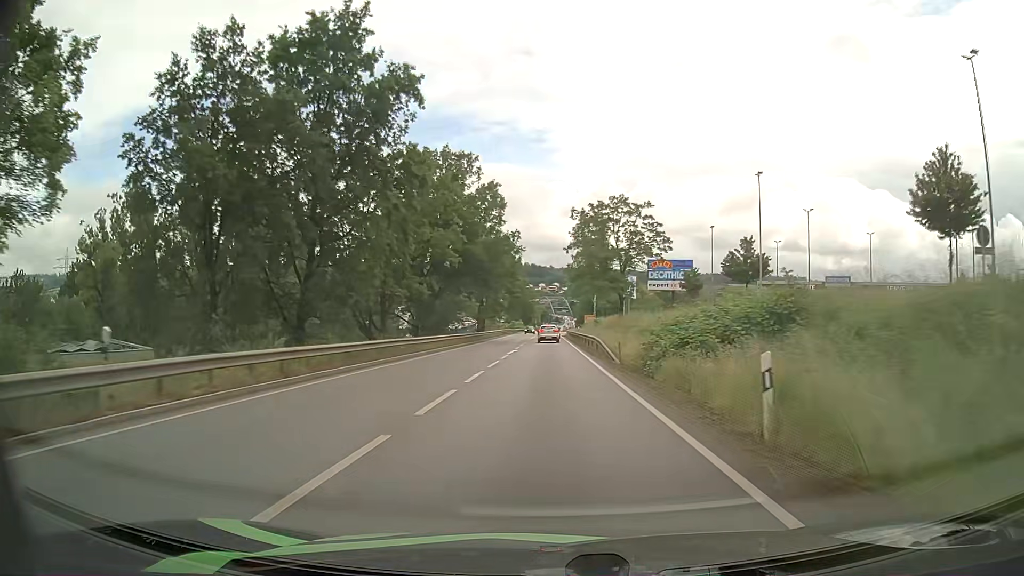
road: primary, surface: asphalt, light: Day
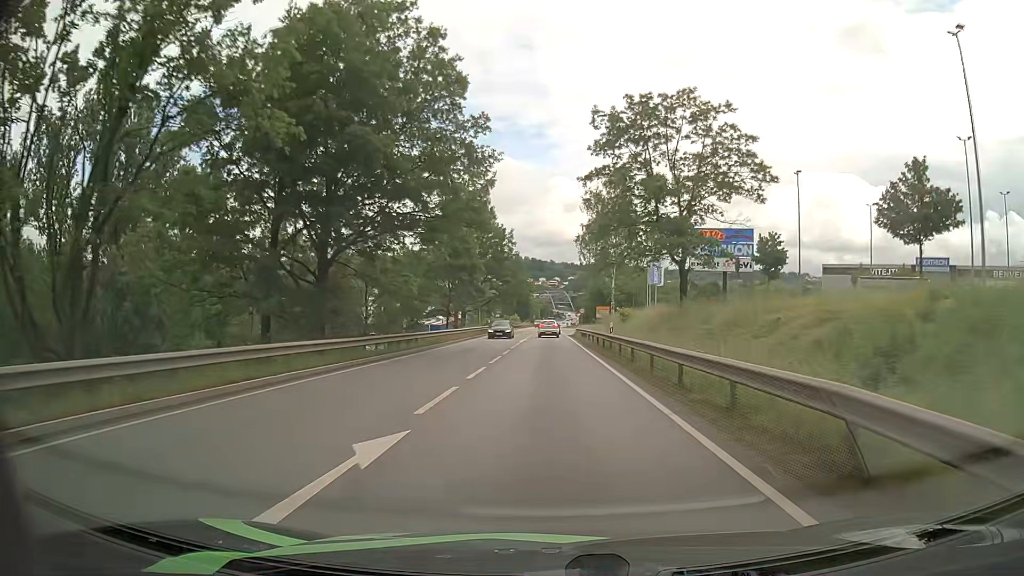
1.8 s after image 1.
(-0.1, +30.3) m; 0°
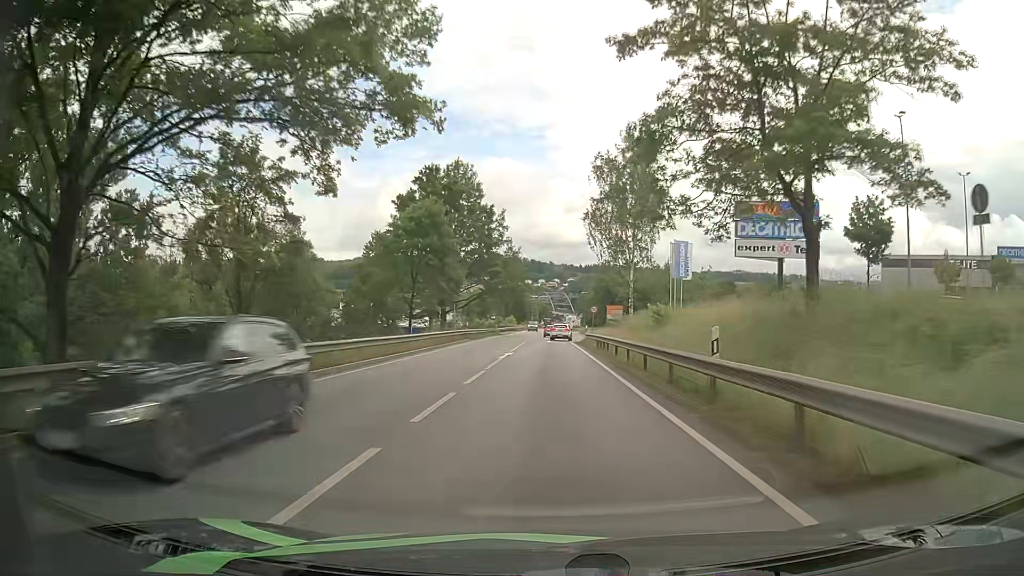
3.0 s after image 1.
(0.0, +18.4) m; 0°
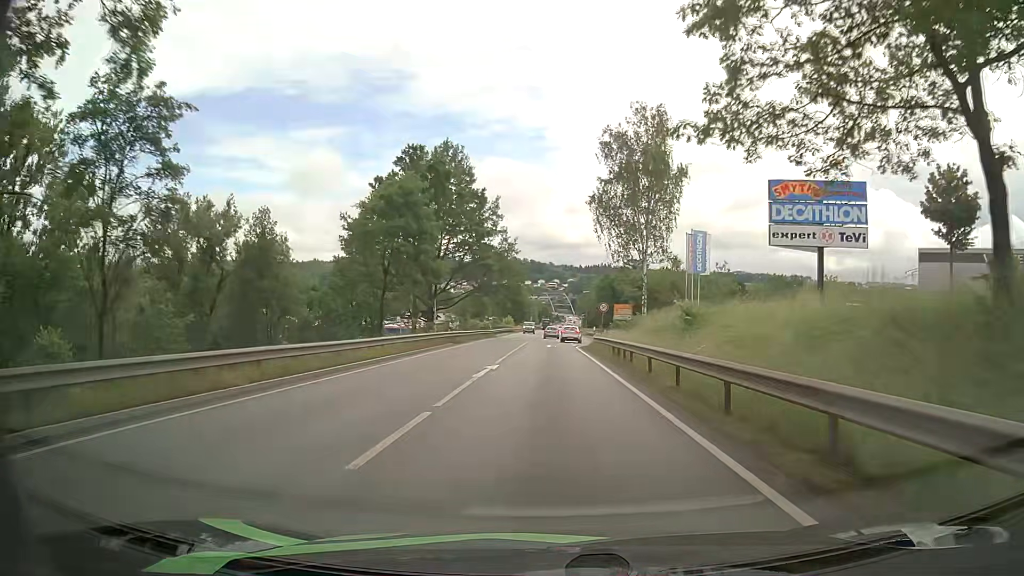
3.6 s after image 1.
(0.0, +8.9) m; 0°
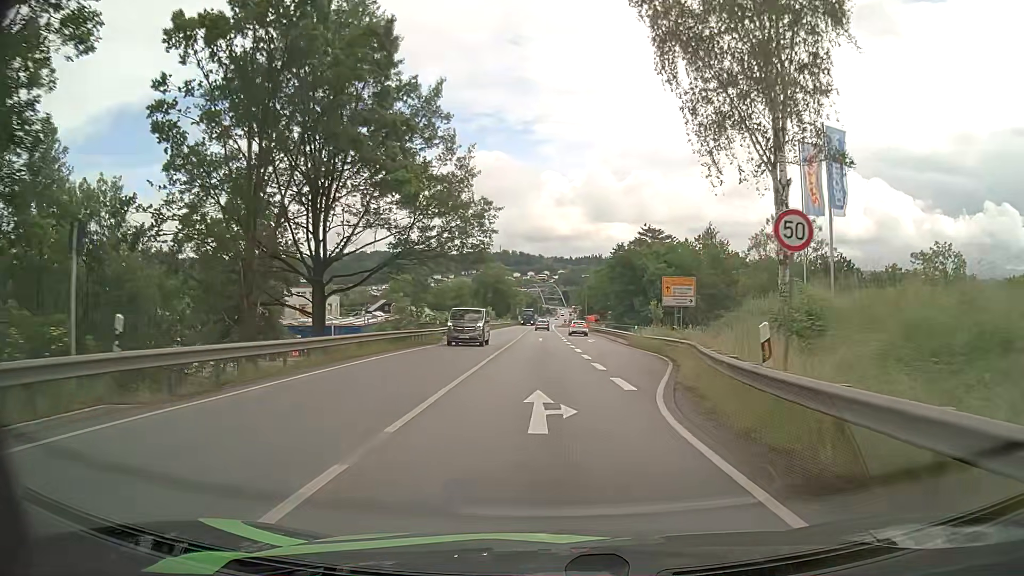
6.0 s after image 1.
(0.0, +33.7) m; +1°
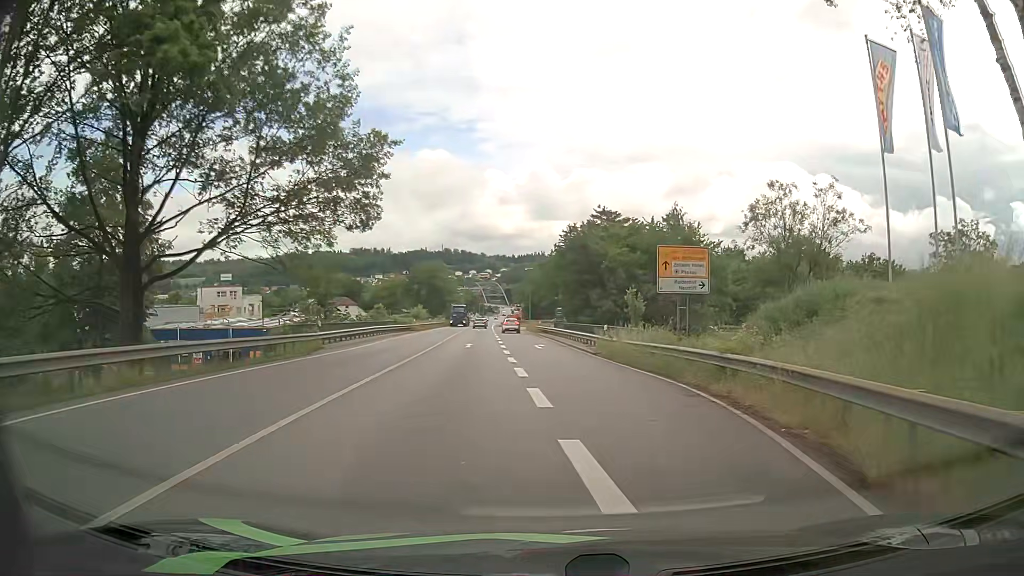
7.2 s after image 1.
(+0.5, +14.2) m; +4°
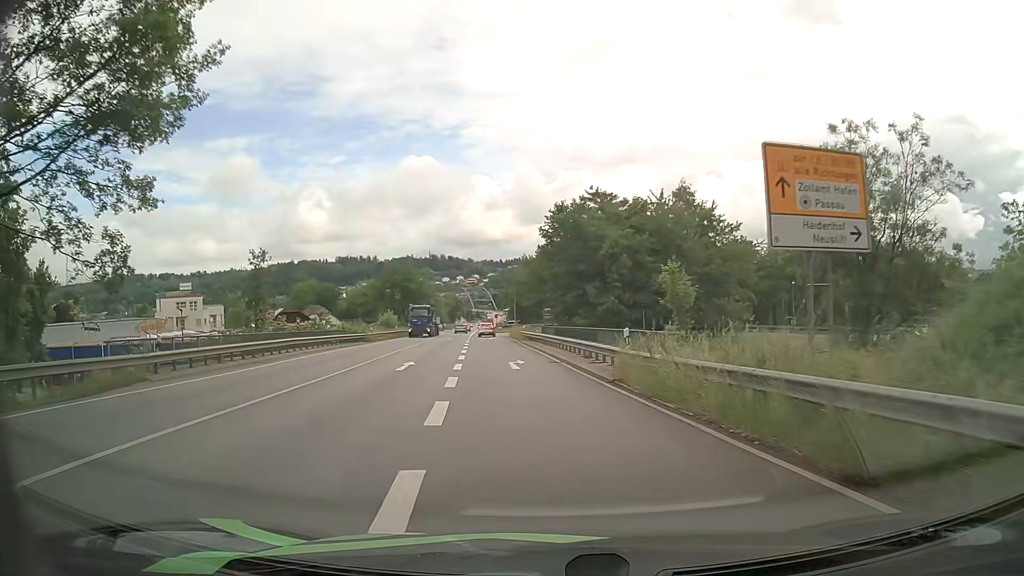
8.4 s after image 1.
(+0.4, +13.4) m; +2°
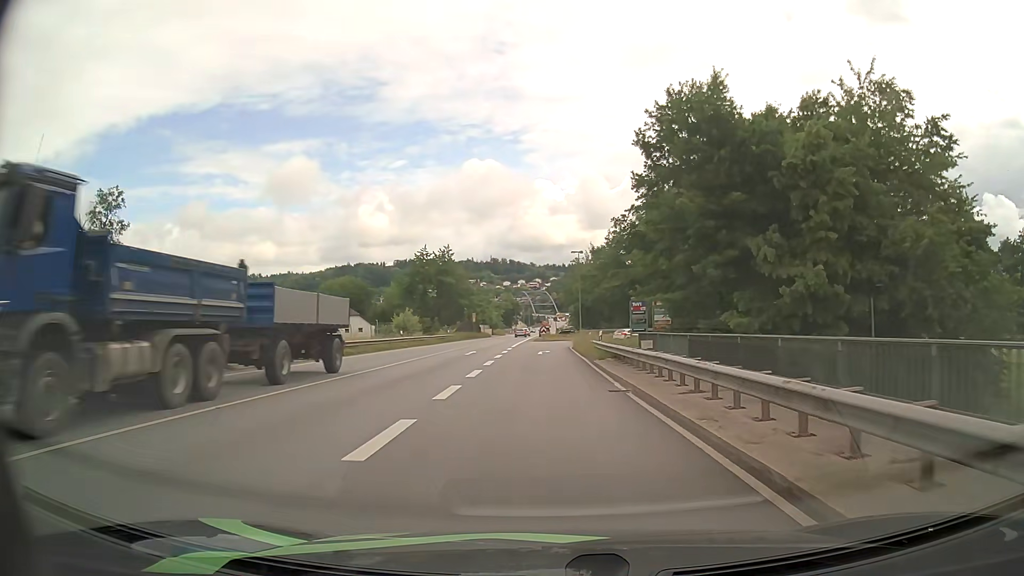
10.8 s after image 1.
(-1.6, +26.6) m; -6°
(0, +10) (0, +20) (0, +30) (-1, +40) (-1, +50) (0, +60) (+4, +69) (+12, +75) (+22, +75) (+31, +73) m
